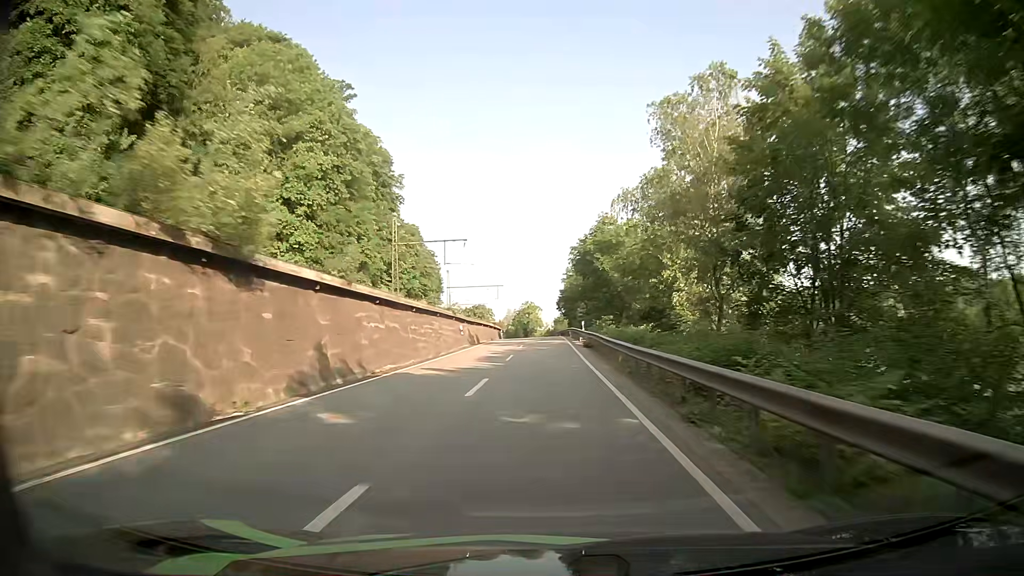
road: primary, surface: asphalt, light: Day
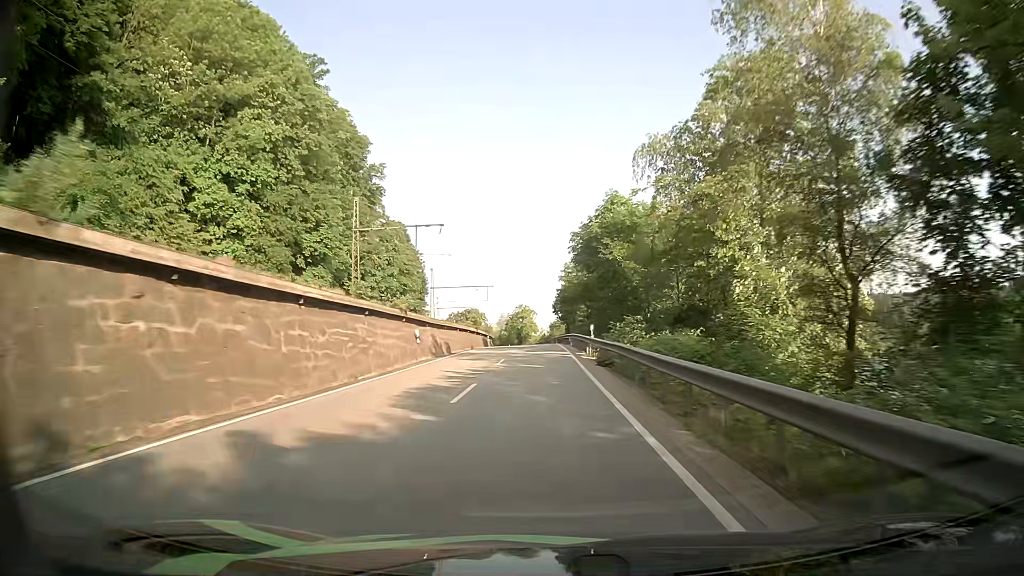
(0.0, +13.2) m; 0°
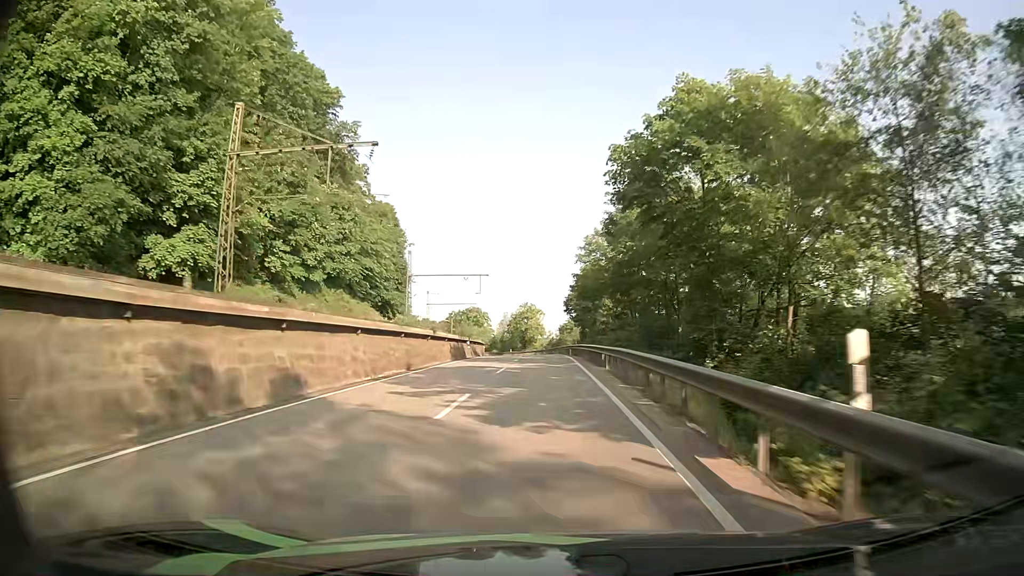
(-0.2, +25.6) m; -1°
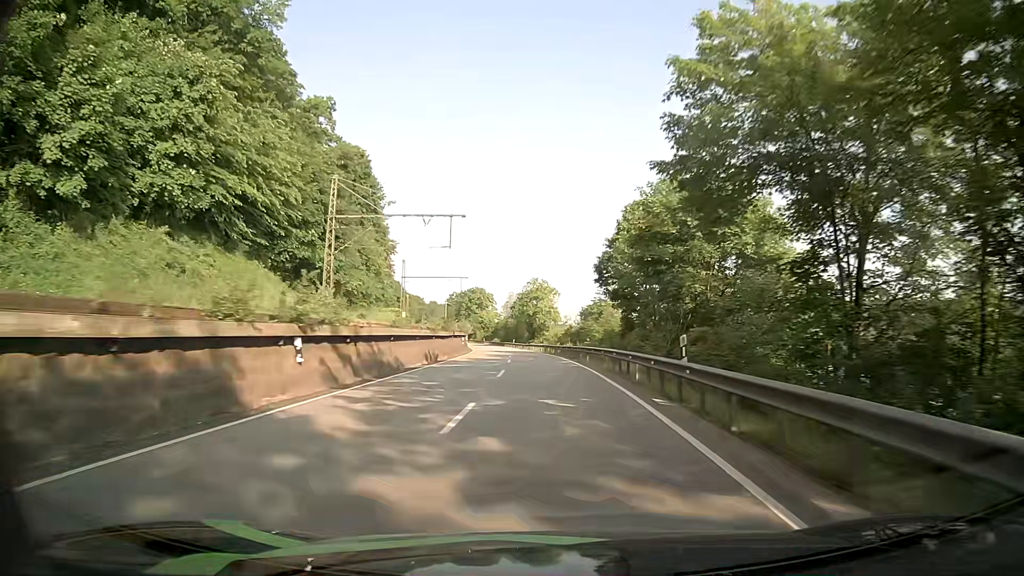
(-0.4, +37.1) m; -1°
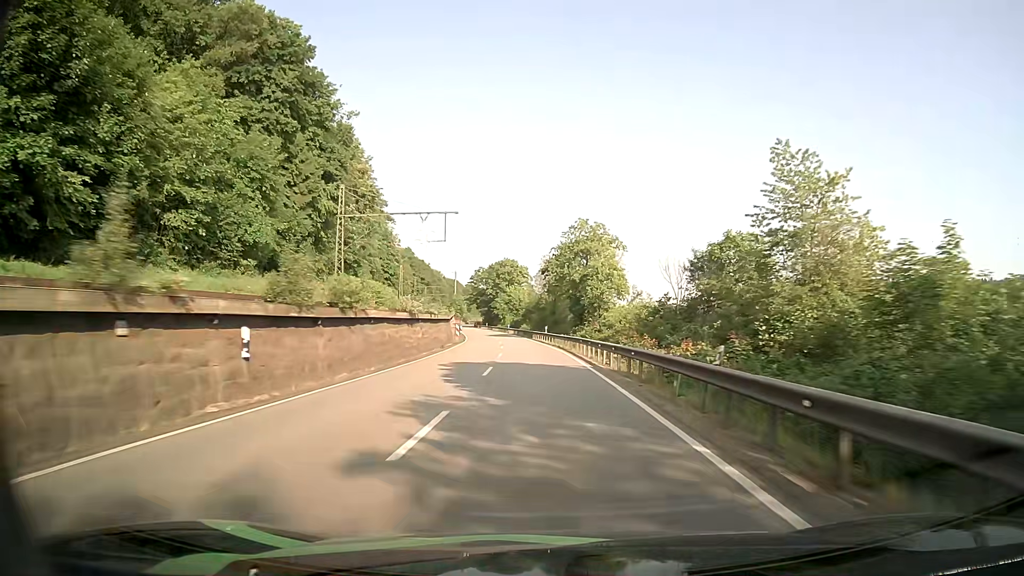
(-1.4, +50.0) m; -4°
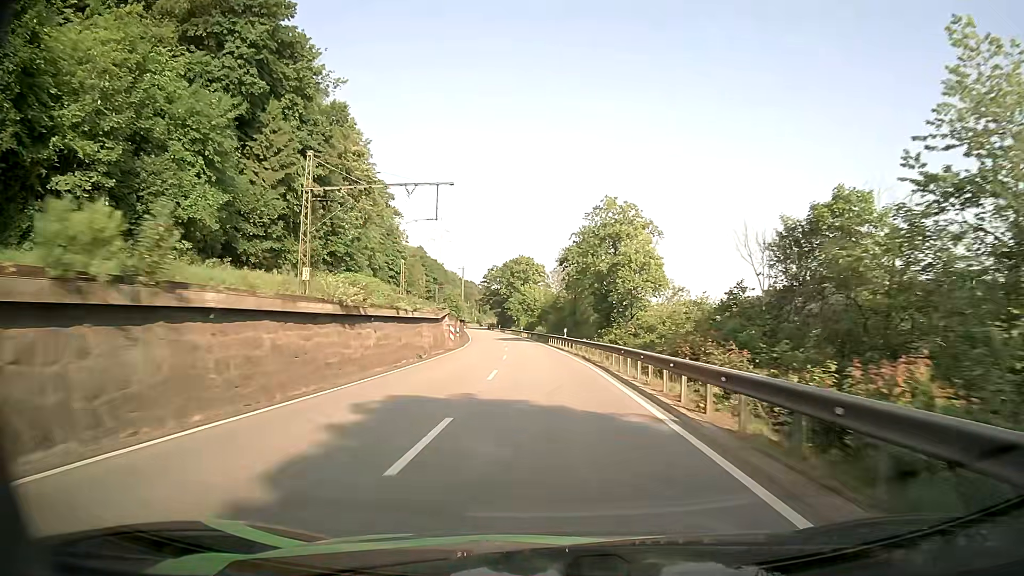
(-0.1, +12.6) m; -2°
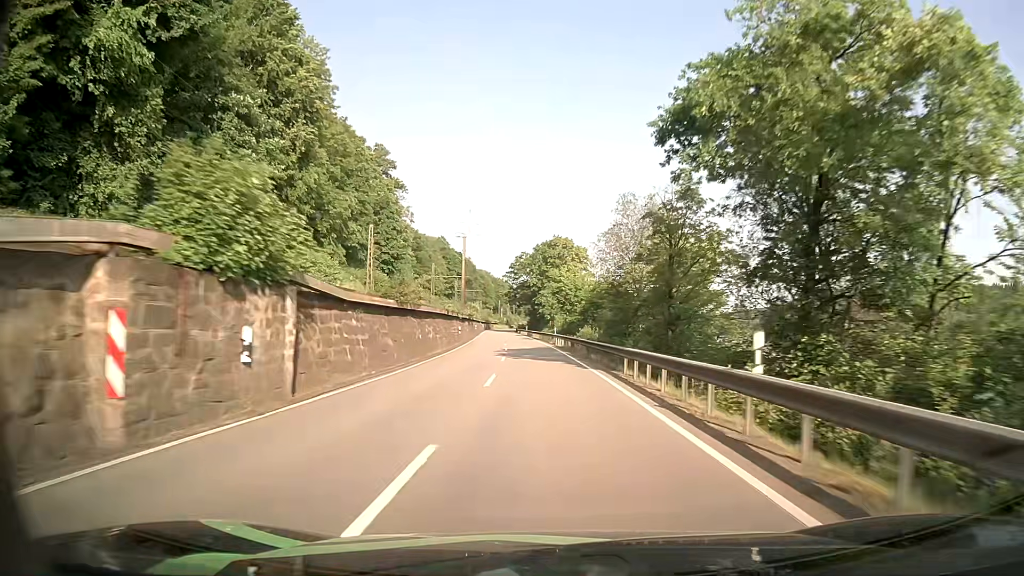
(-0.8, +38.4) m; -3°
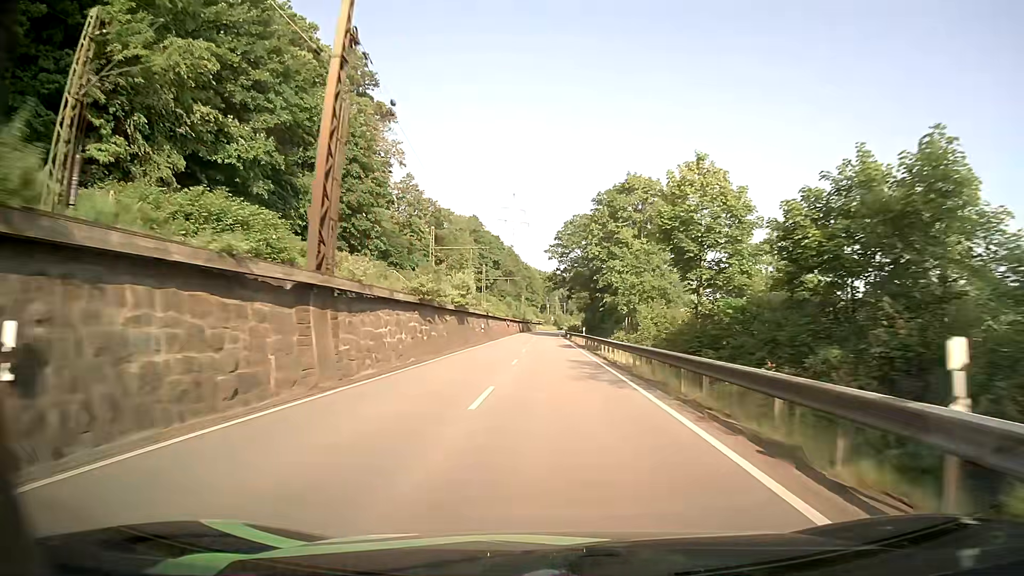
(-1.7, +52.7) m; -4°
(0, +10) (0, +20) (0, +30) (0, +40) (0, +50) (0, +60) (0, +70) (0, +80) (+1, +90) (+1, +100) m
